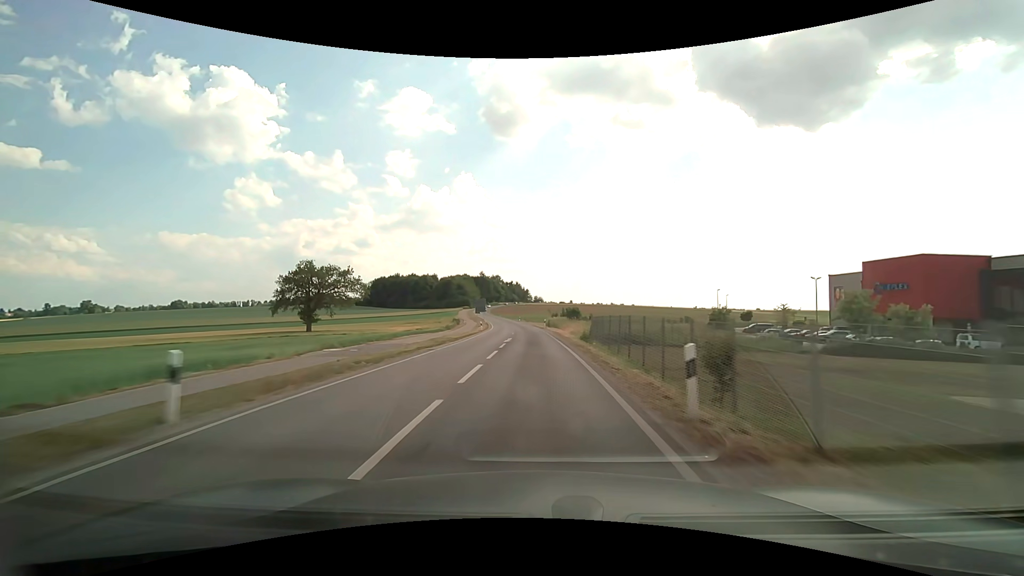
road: secondary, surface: asphalt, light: Day
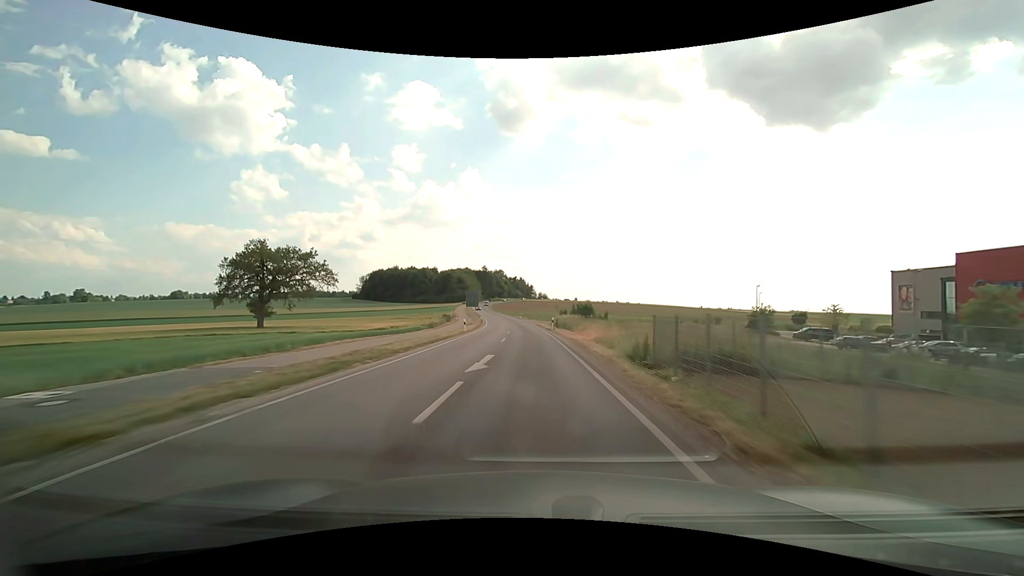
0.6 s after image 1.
(-0.1, +16.2) m; 0°
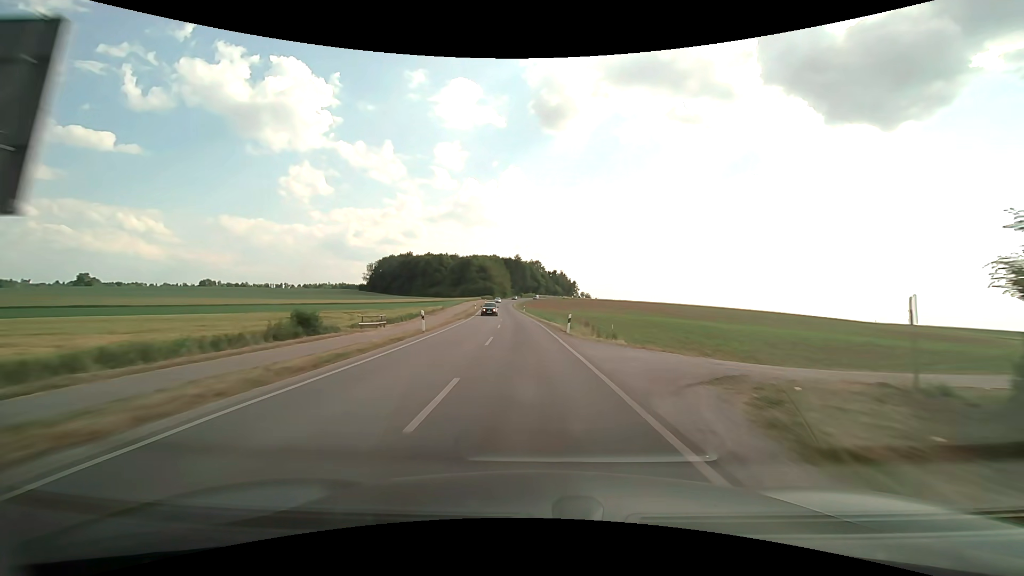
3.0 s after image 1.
(-2.3, +66.0) m; -4°
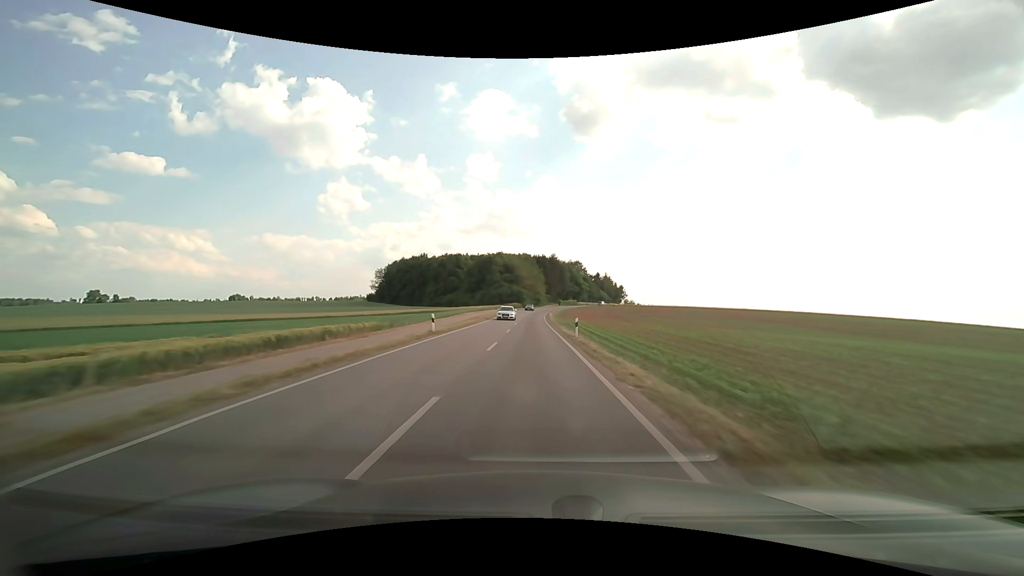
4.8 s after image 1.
(-2.1, +49.7) m; -4°
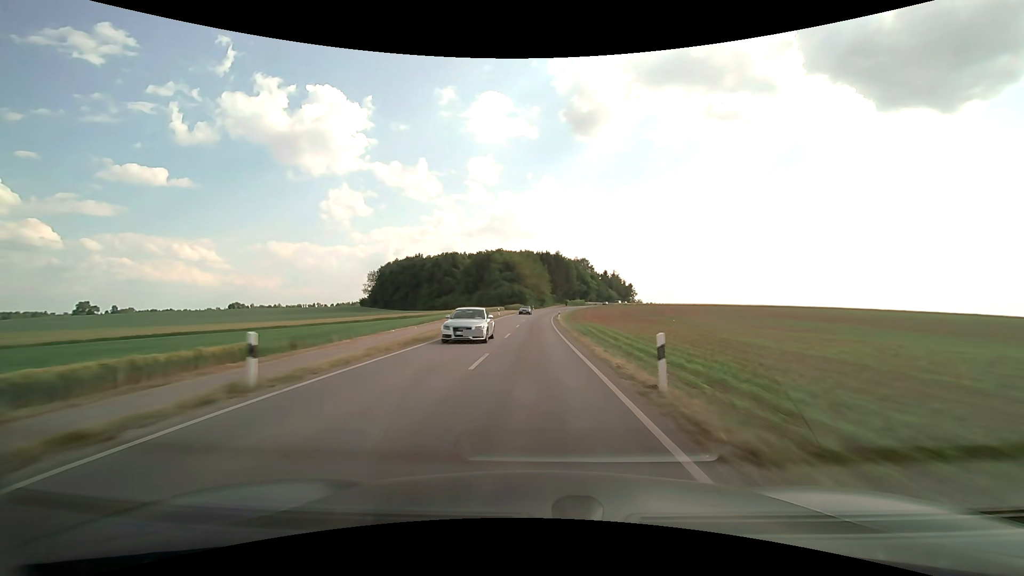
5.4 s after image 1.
(-0.1, +16.6) m; 0°
(0, +10) (0, +20) (0, +30) (0, +40) (0, +50) (0, +60) (+1, +70) (+1, +80) (+2, +90) (+3, +100) m
